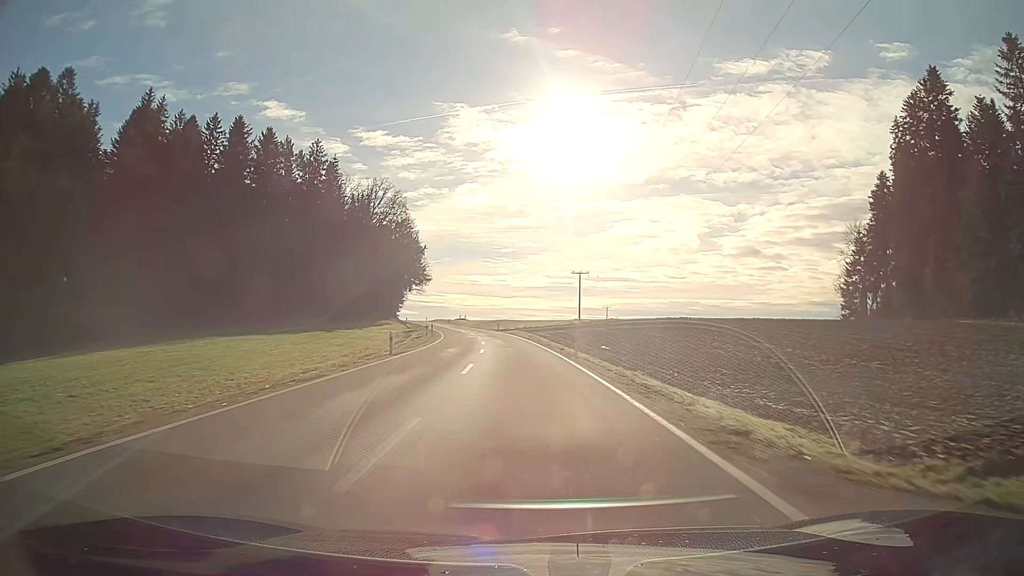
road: tertiary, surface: asphalt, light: Day
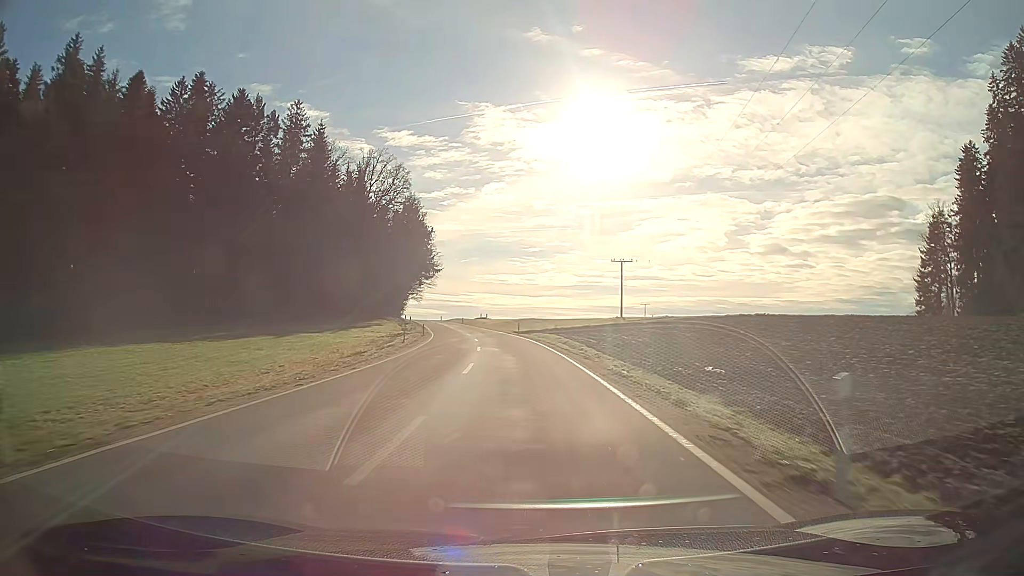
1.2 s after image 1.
(-0.5, +23.9) m; -3°
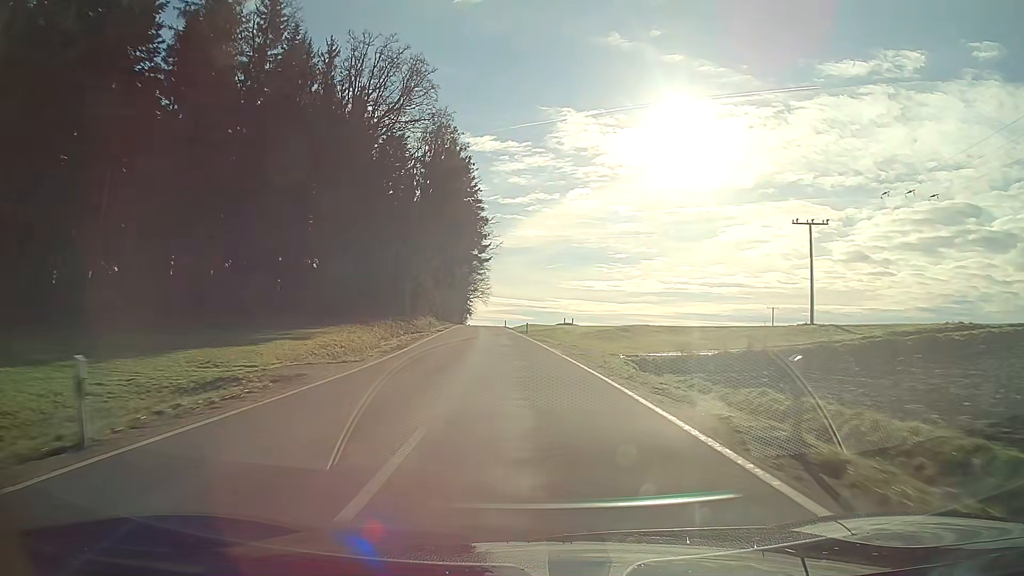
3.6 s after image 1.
(-3.2, +49.0) m; -7°
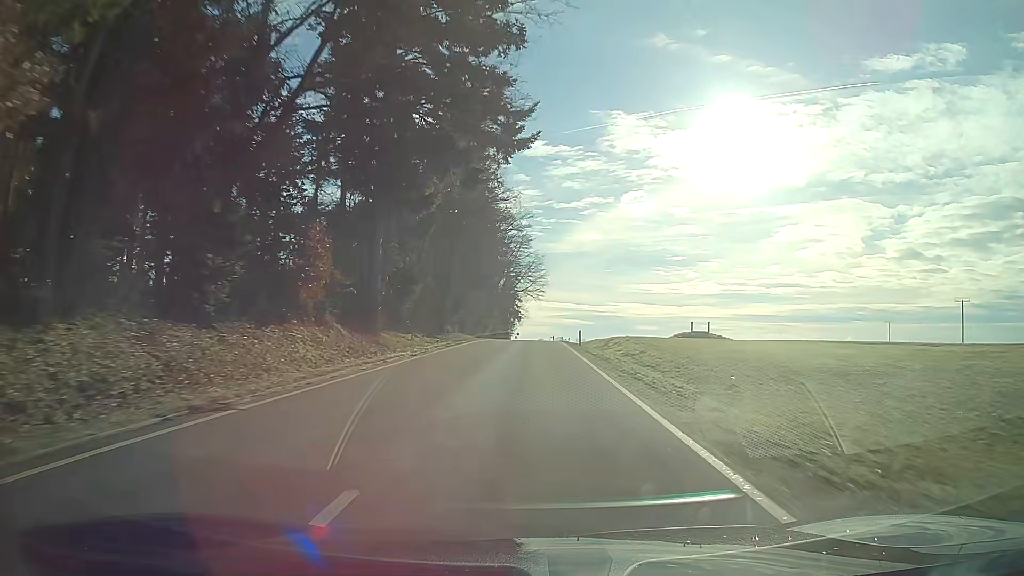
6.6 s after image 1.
(-3.1, +63.5) m; -4°
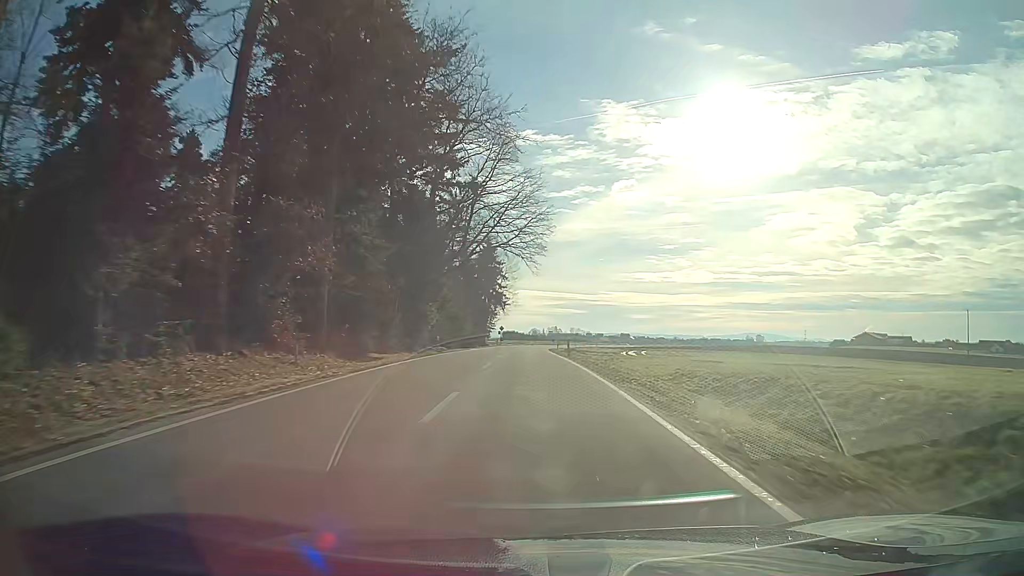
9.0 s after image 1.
(+0.2, +52.1) m; 0°
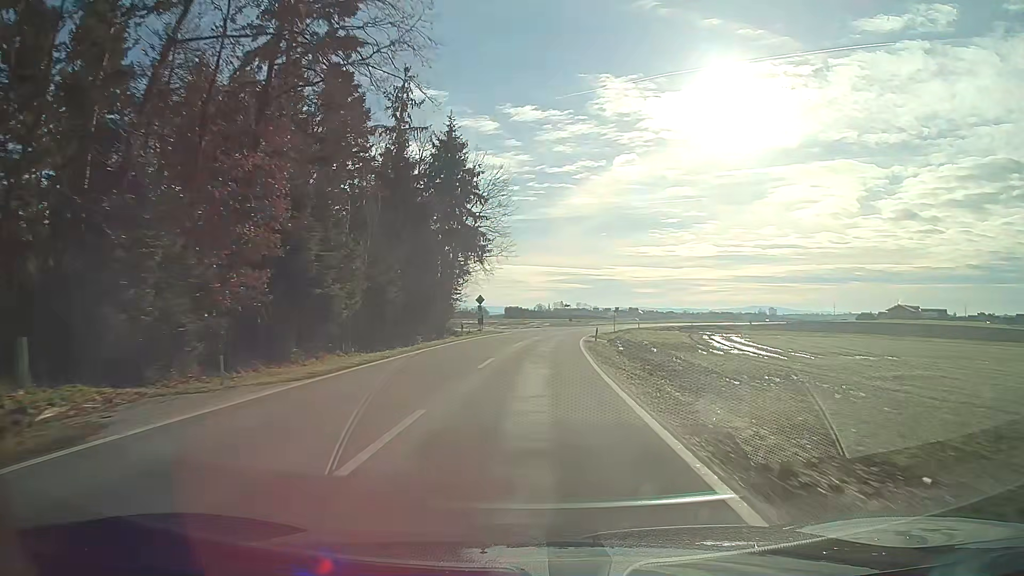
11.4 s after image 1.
(-0.1, +49.4) m; 0°
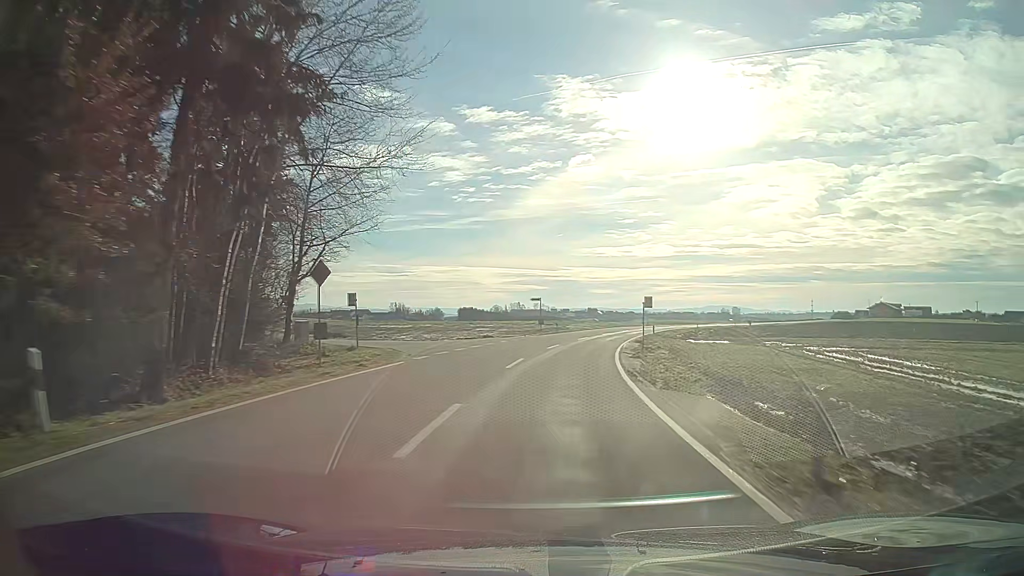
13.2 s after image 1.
(+0.9, +34.8) m; +5°
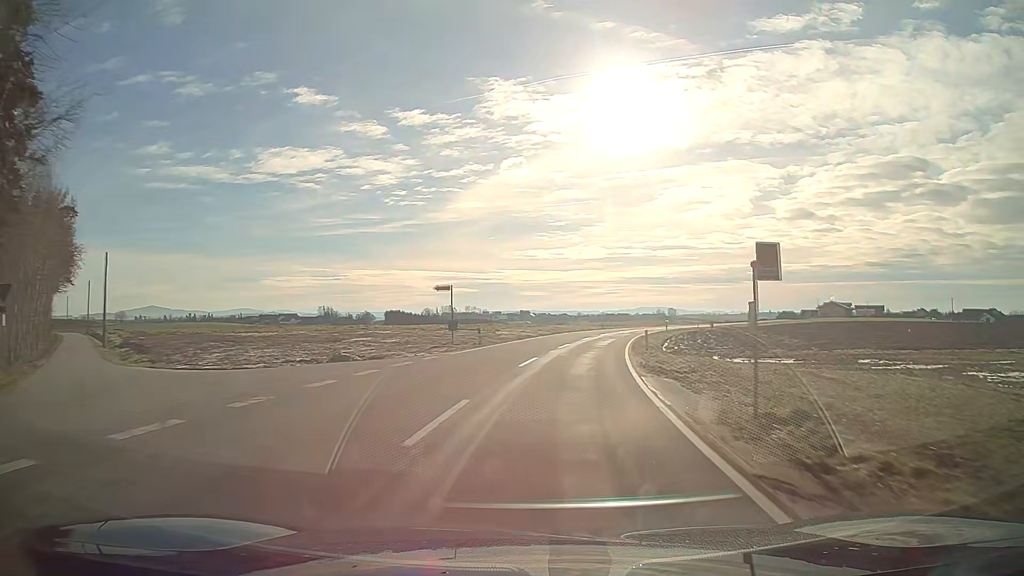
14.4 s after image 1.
(+1.1, +23.0) m; +6°
